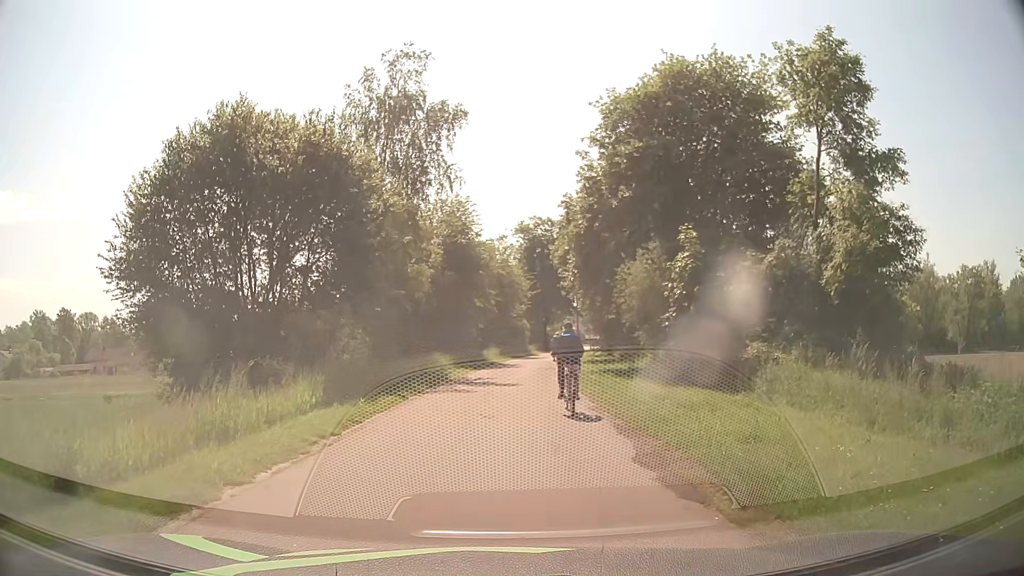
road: residential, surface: asphalt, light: Day
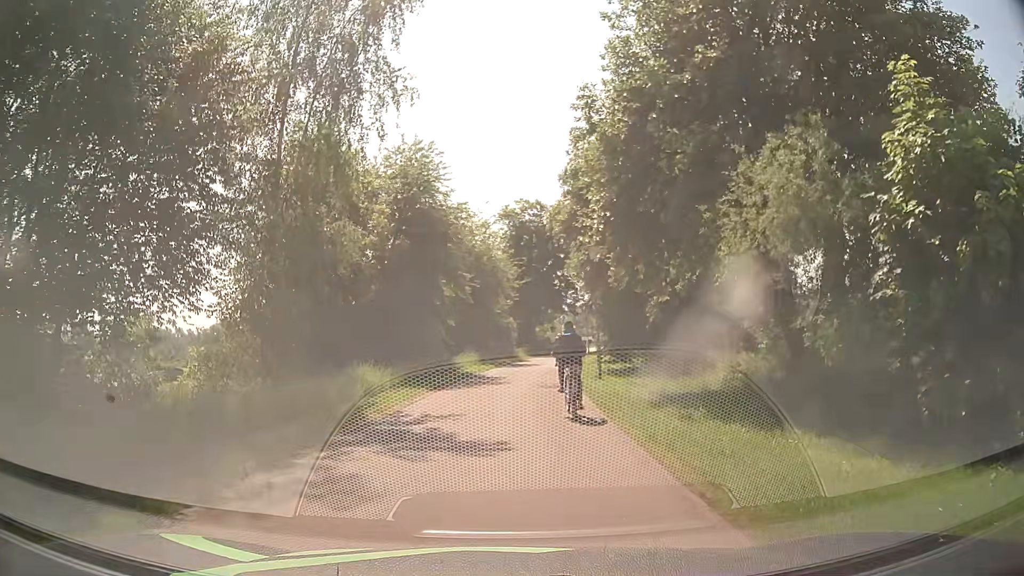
(+0.1, +12.4) m; +1°
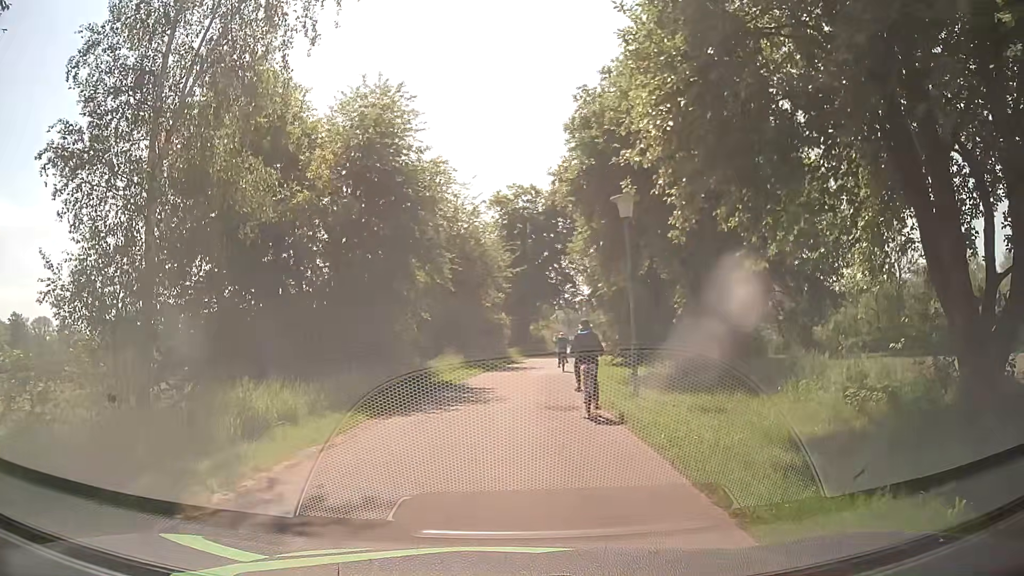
(+0.1, +7.1) m; -1°
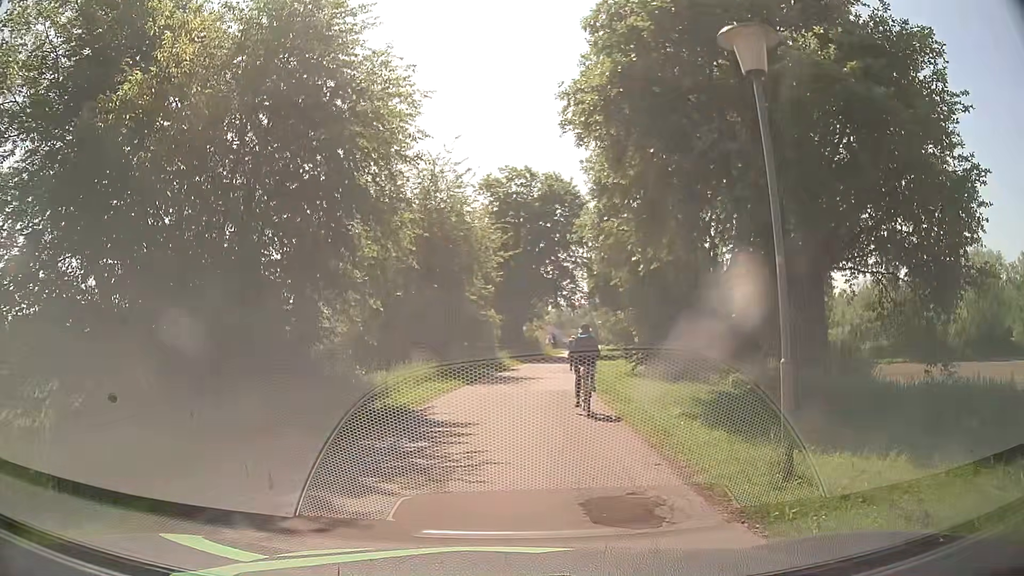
(+0.2, +8.3) m; +1°
(0, +10) (+1, +20) (+2, +30) (+4, +40) (+5, +50) (+7, +60) (+8, +69) (+10, +79) (+12, +89) (+13, +99) m
